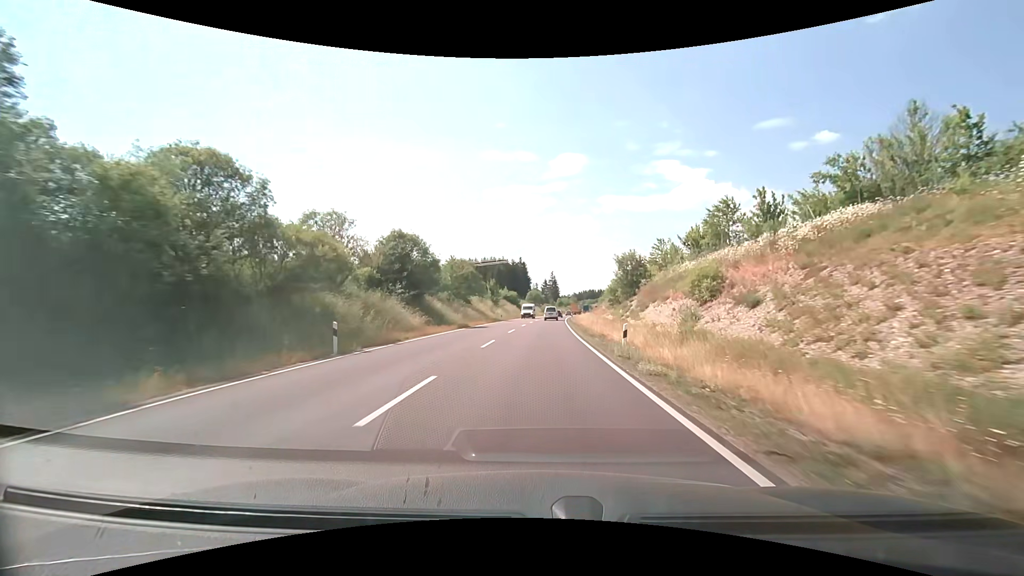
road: primary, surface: asphalt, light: Day
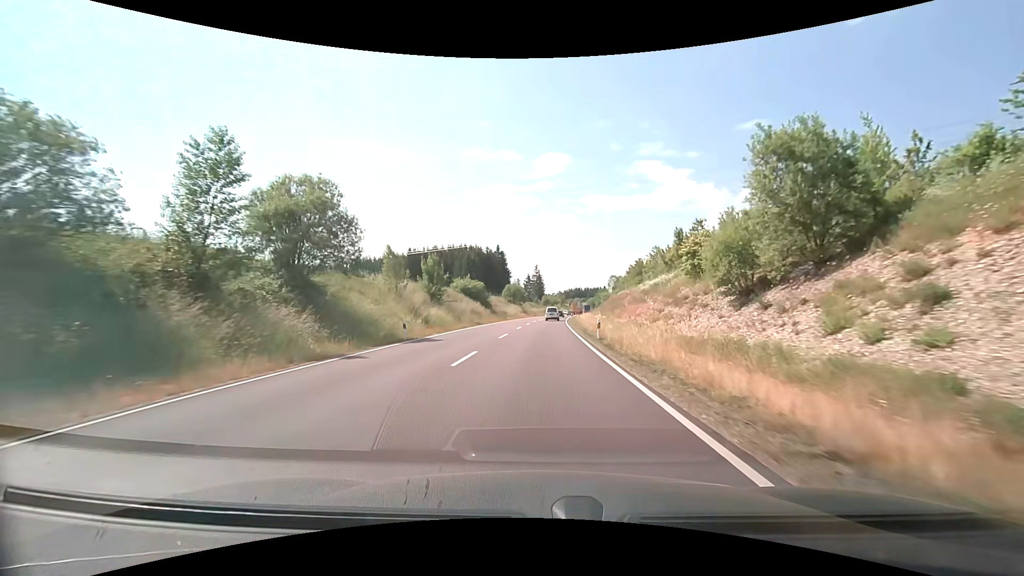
(+0.6, +42.2) m; +2°
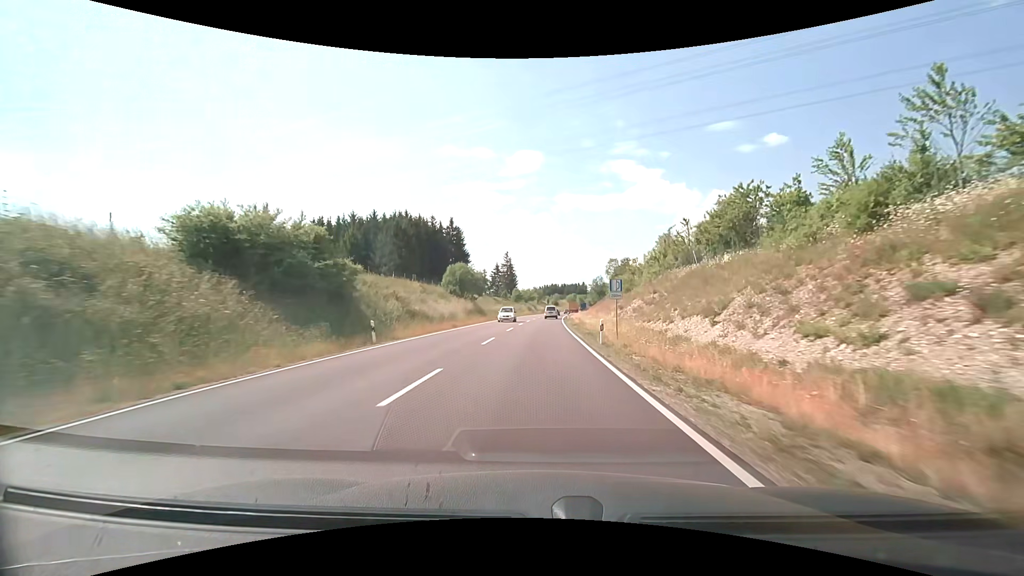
(+1.1, +53.4) m; +3°
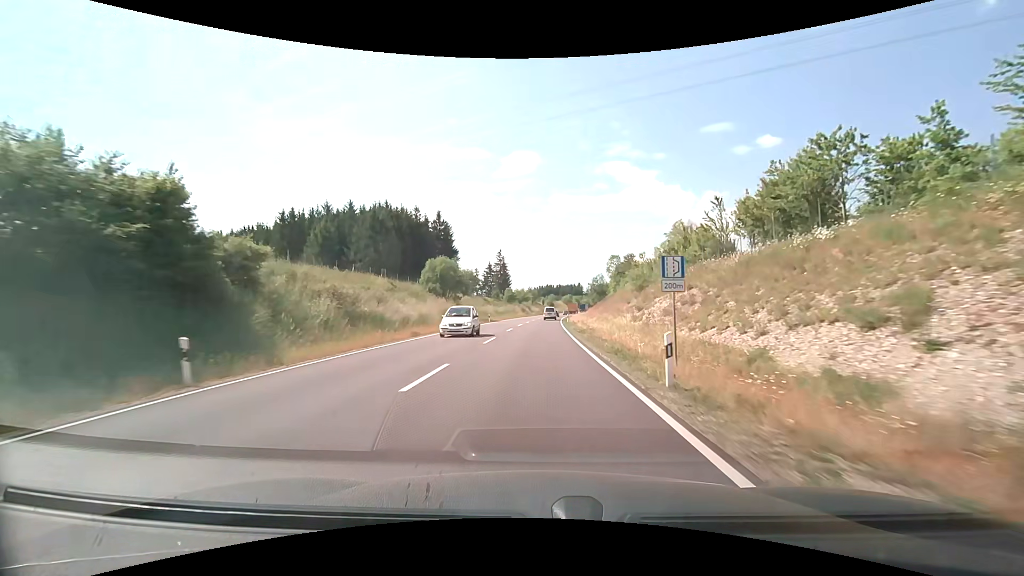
(+0.1, +10.8) m; +1°
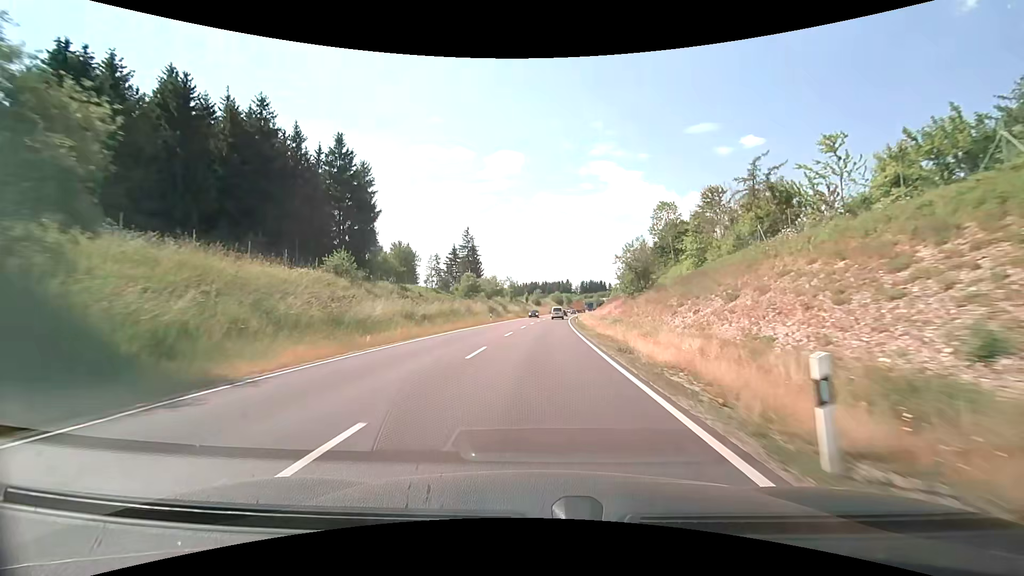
(+0.8, +54.9) m; +2°
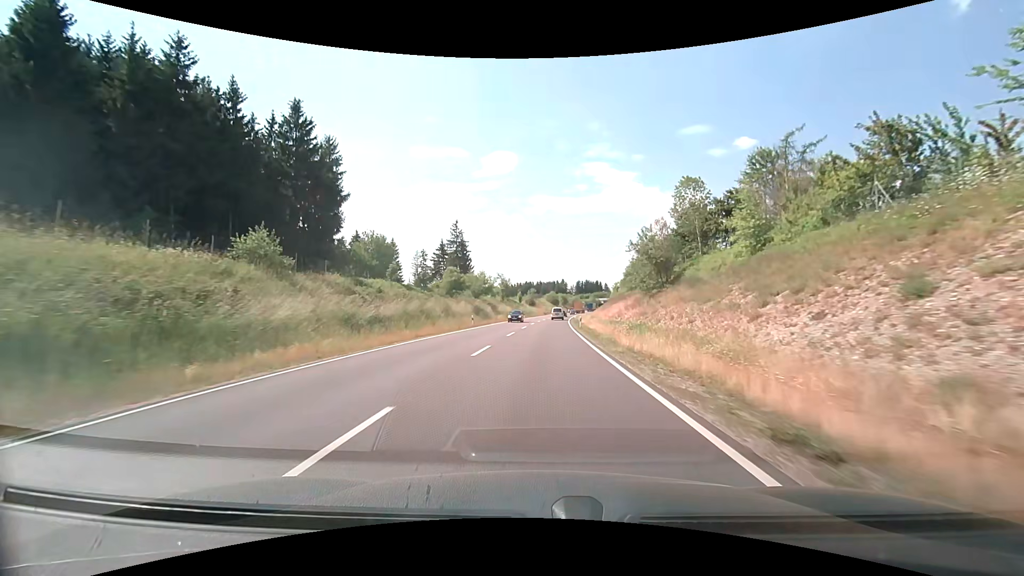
(+0.1, +11.2) m; +1°
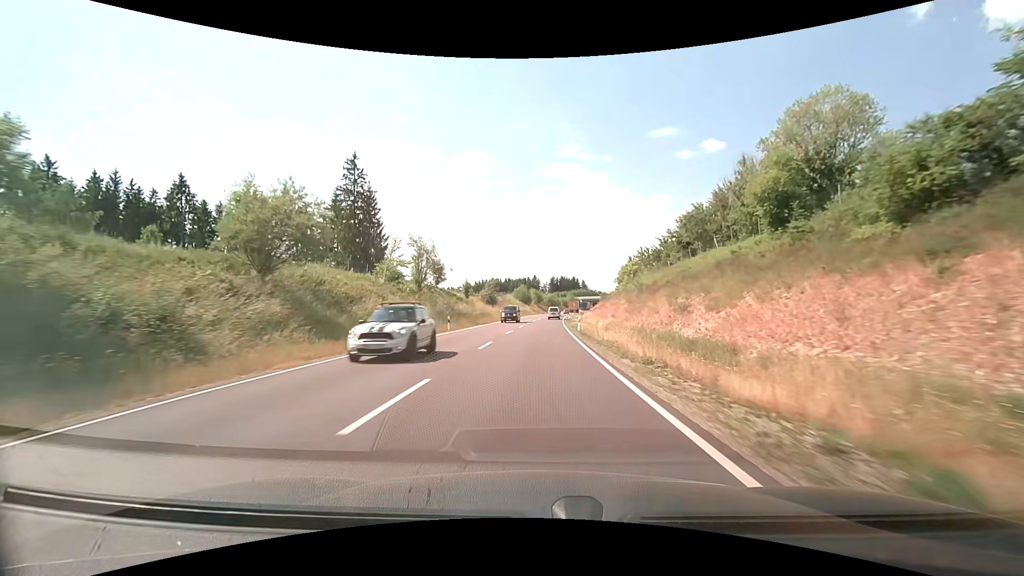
(+1.7, +57.5) m; +3°
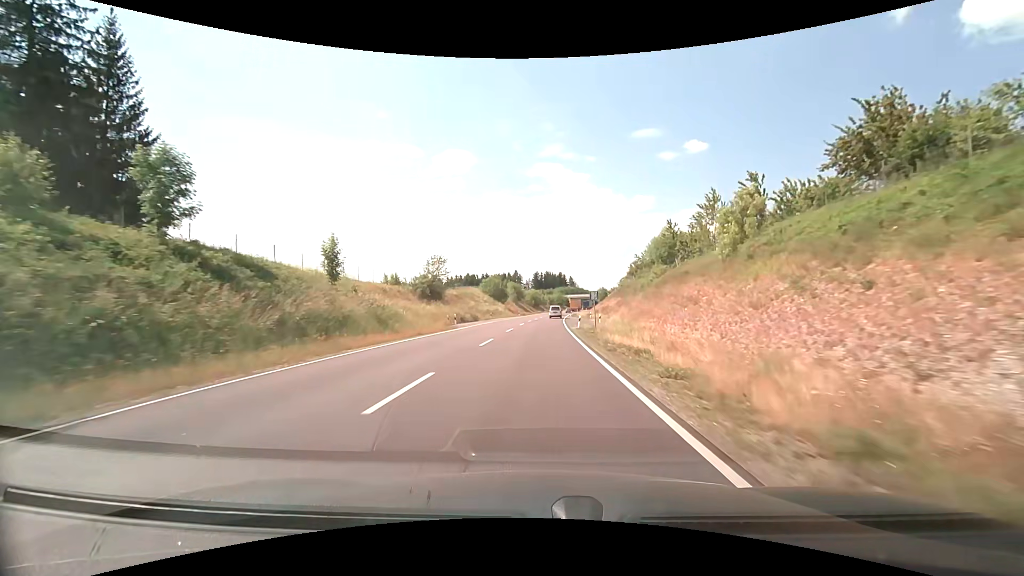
(+1.0, +47.5) m; +2°
(0, +10) (0, +20) (0, +30) (+1, +40) (+1, +50) (+1, +60) (+2, +70) (+3, +80) (+3, +90) (+4, +100) m
